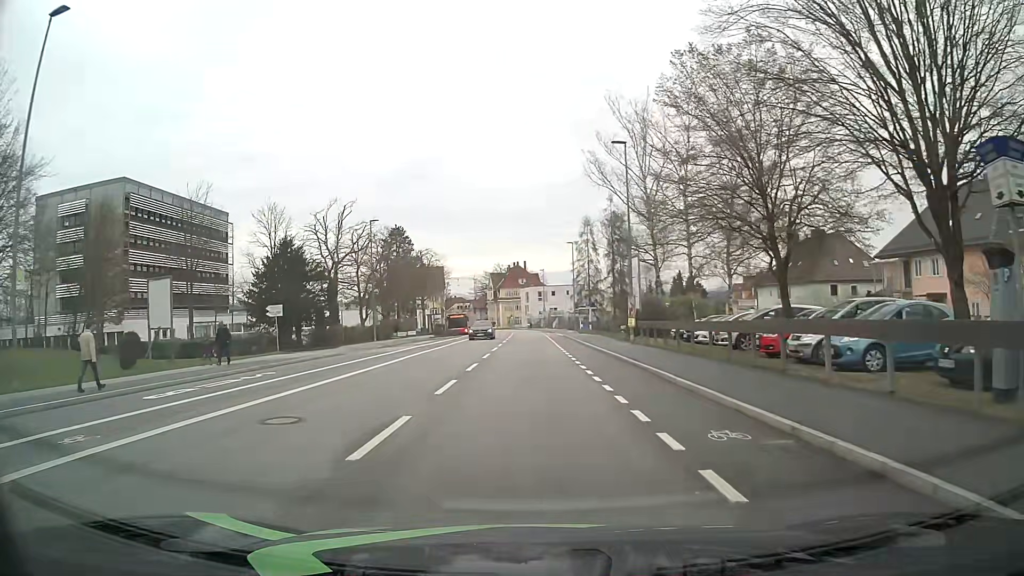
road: tertiary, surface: asphalt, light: Day
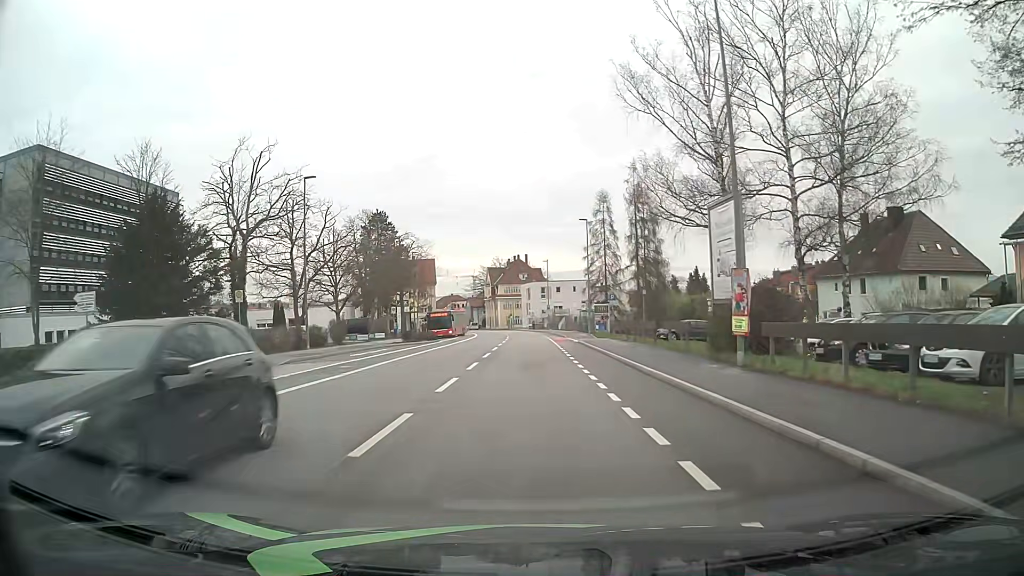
(+0.2, +17.9) m; +1°
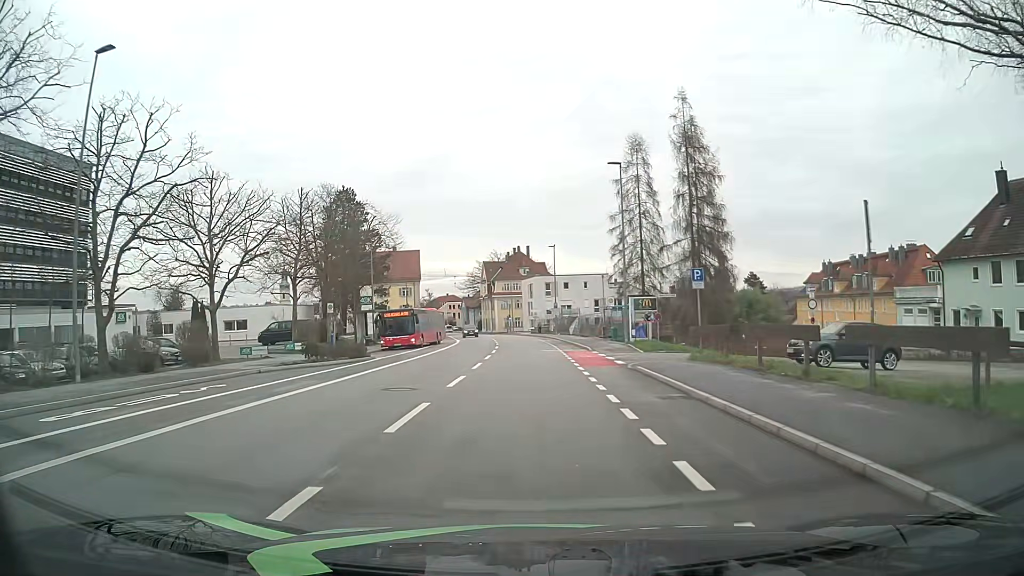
(-0.3, +22.4) m; -1°
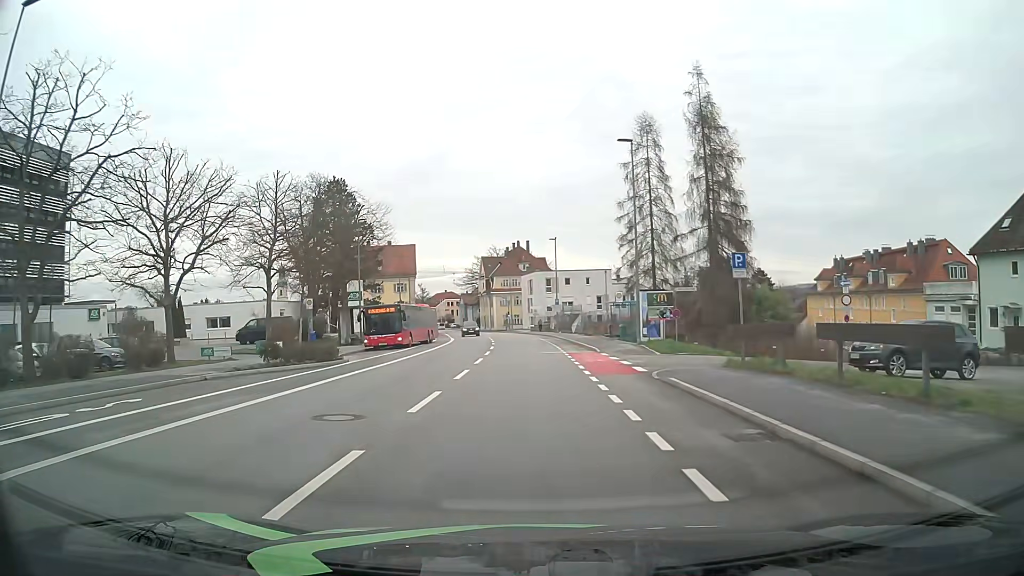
(0.0, +4.5) m; 0°
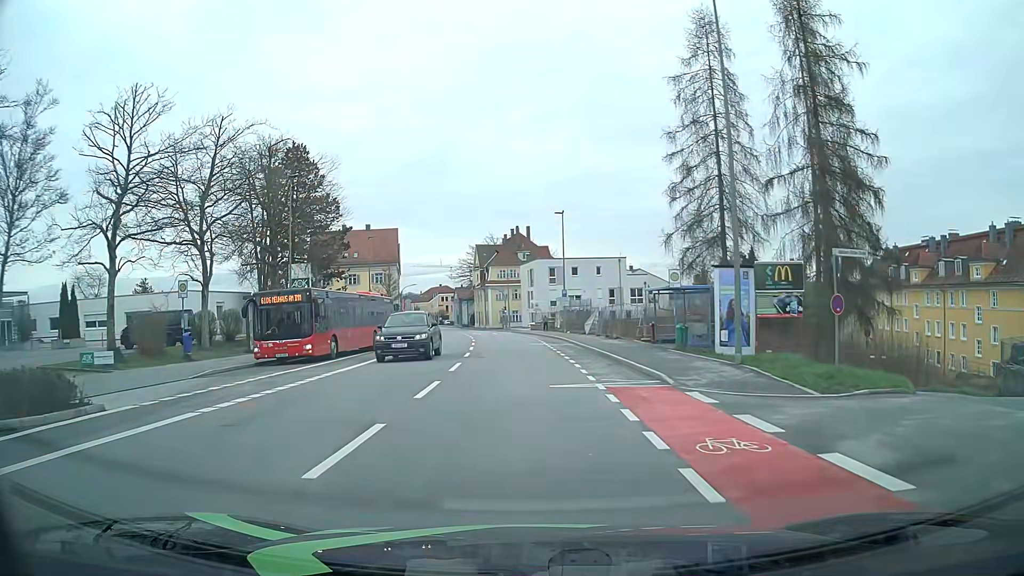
(+0.1, +16.2) m; 0°
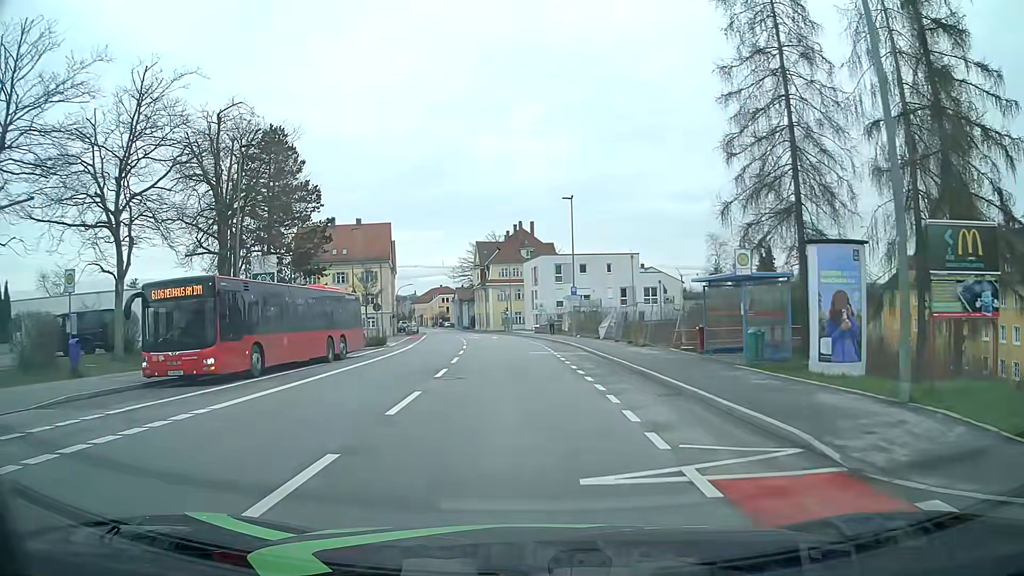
(0.0, +8.1) m; 0°
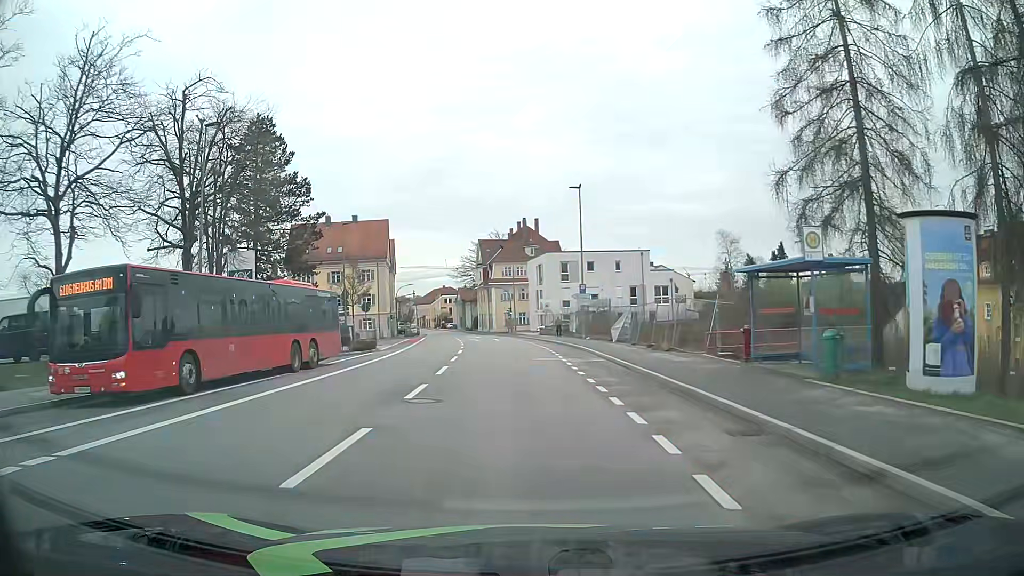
(0.0, +4.4) m; 0°
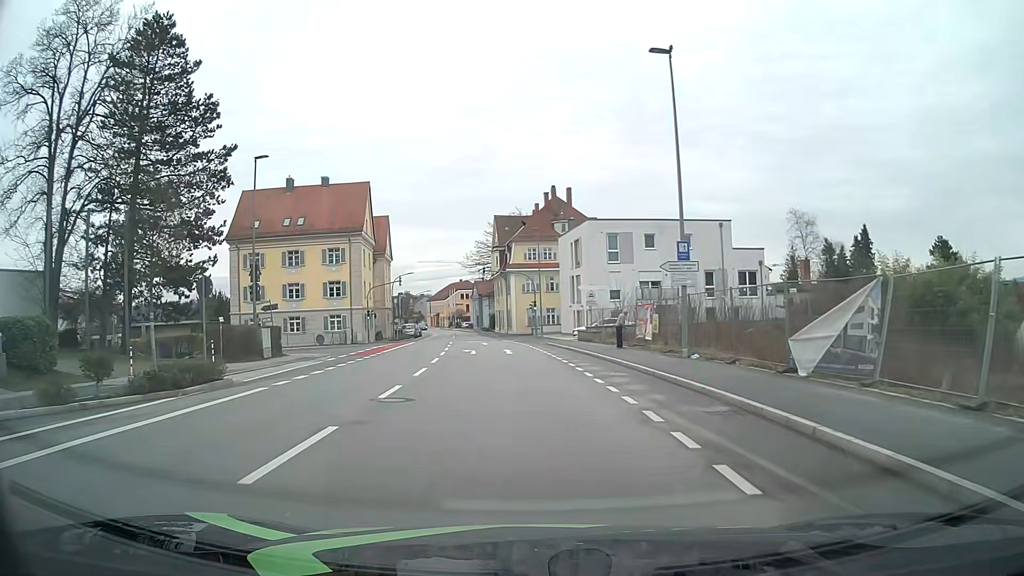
(-0.7, +24.1) m; -3°
(0, +10) (0, +20) (-1, +30) (-2, +40) (-3, +50) (-5, +60) (-6, +70) (-7, +80) (-8, +90) (-10, +99) m
